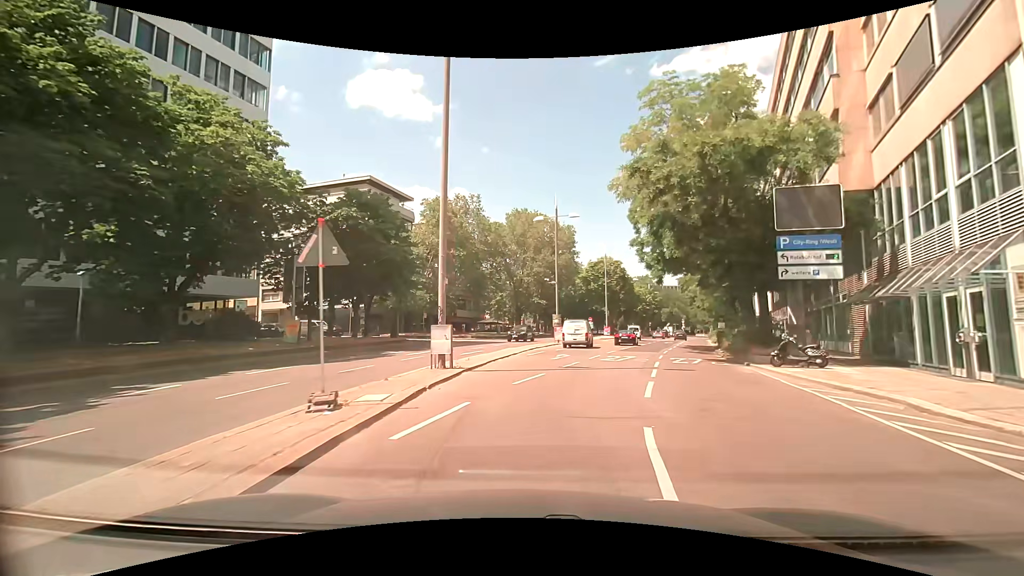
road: primary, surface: asphalt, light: Day
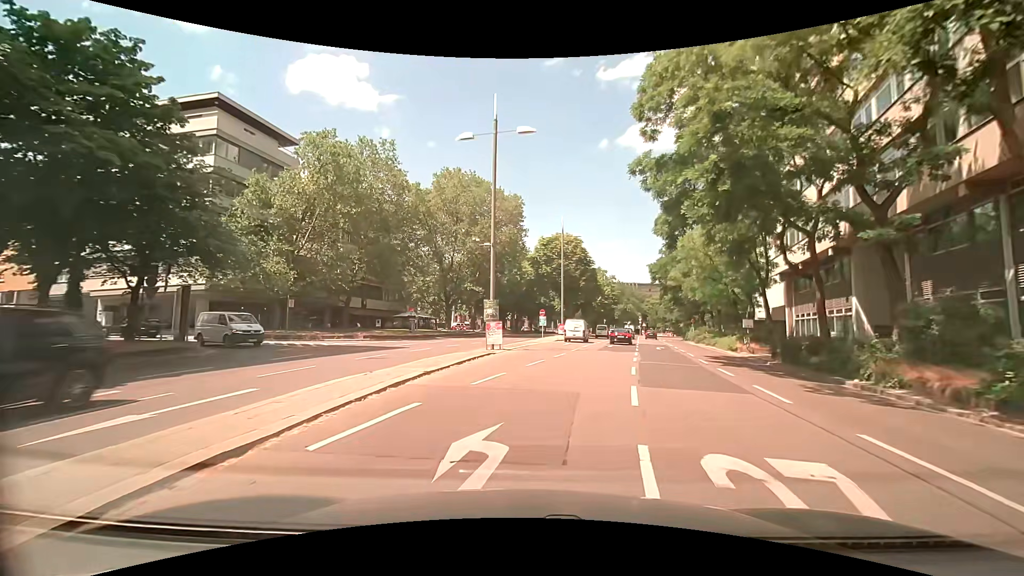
(+1.3, +20.6) m; +6°
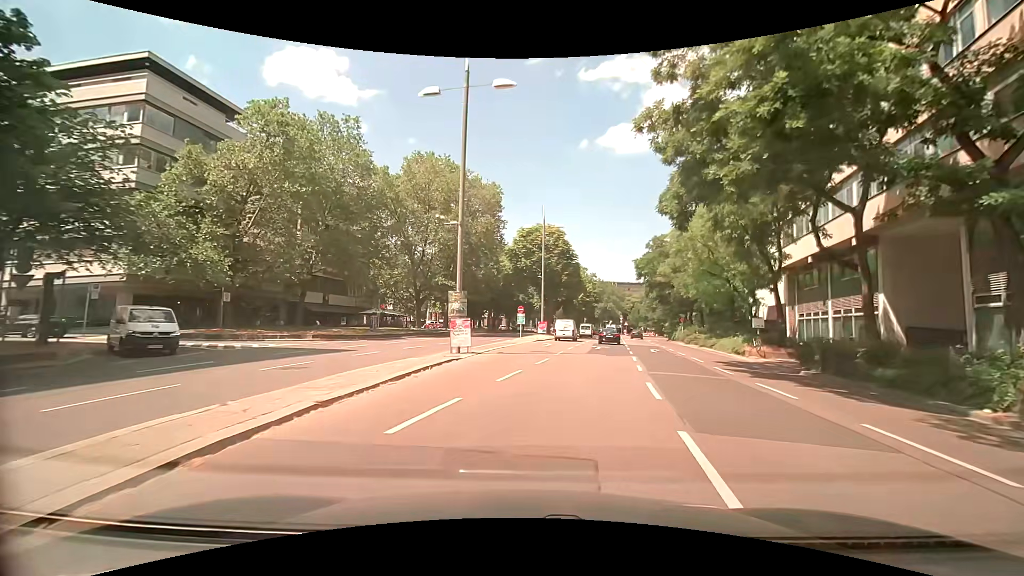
(+0.1, +5.2) m; +2°
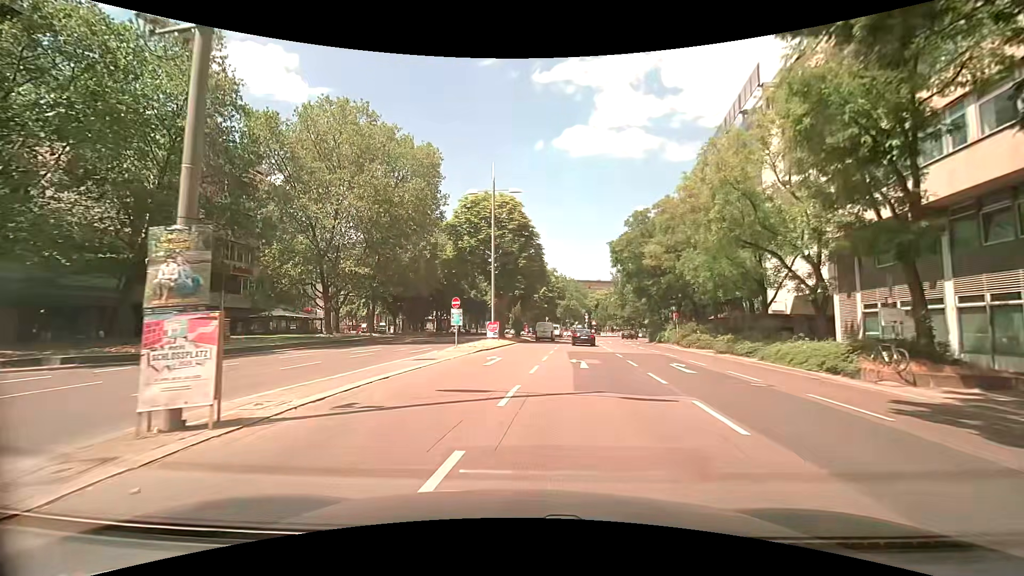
(+1.1, +14.7) m; +6°
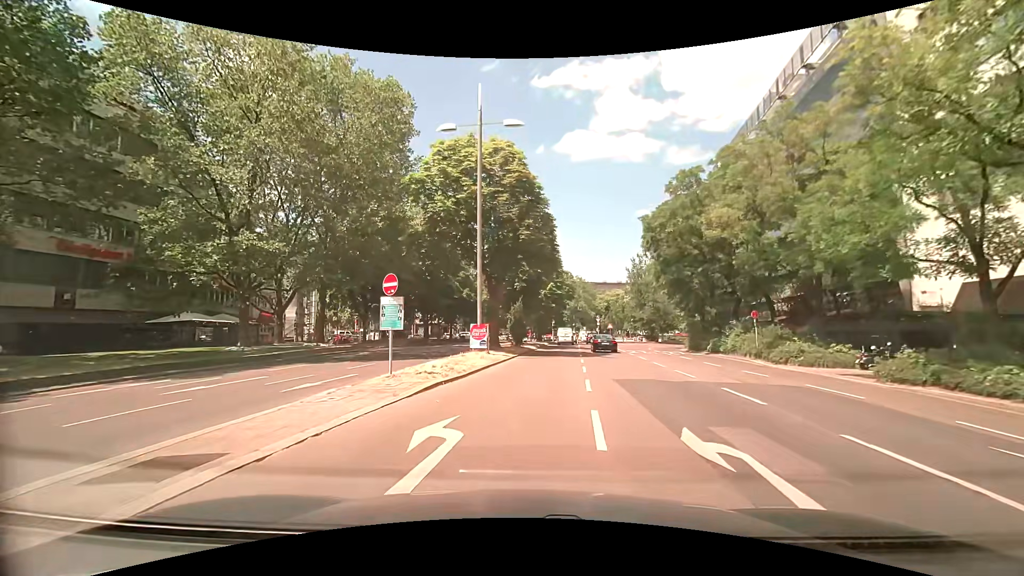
(-0.3, +14.3) m; -2°
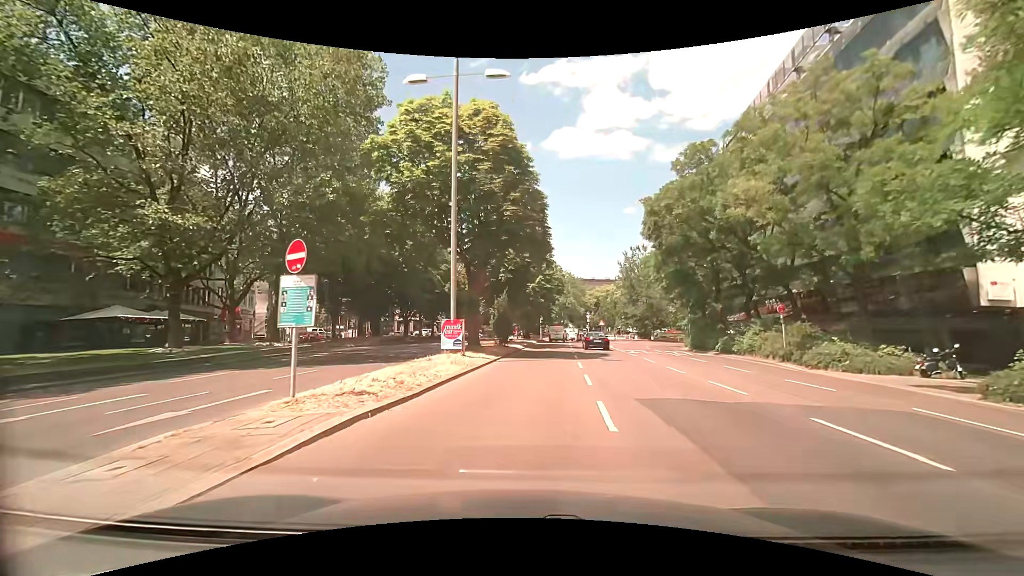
(+0.1, +4.9) m; +1°
(0, +10) (+1, +20) (+2, +30) (+2, +40) (+3, +50) (+4, +60) (+5, +70) (+6, +80) (+6, +90) (+4, +99) m
